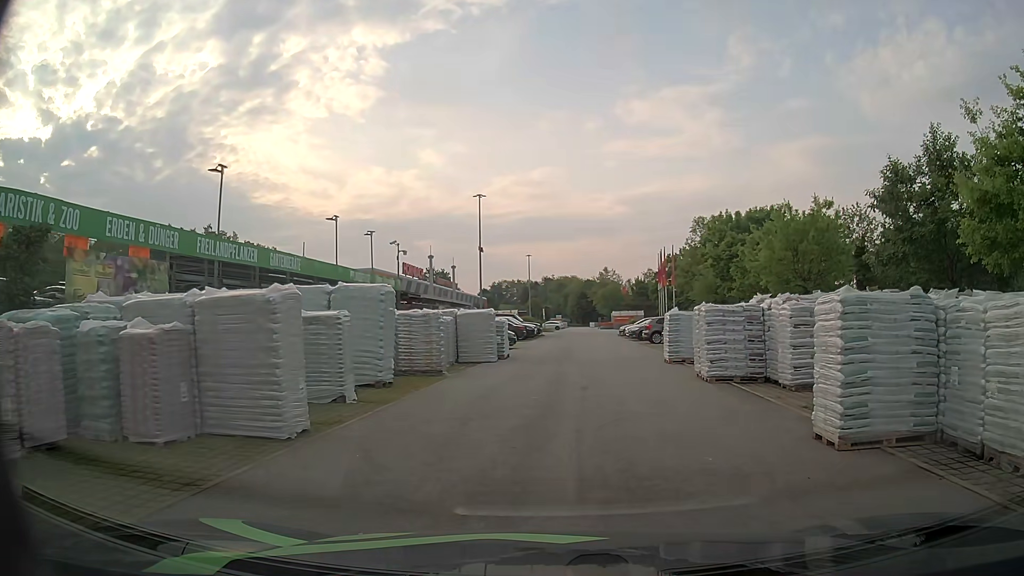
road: service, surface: paved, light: Day
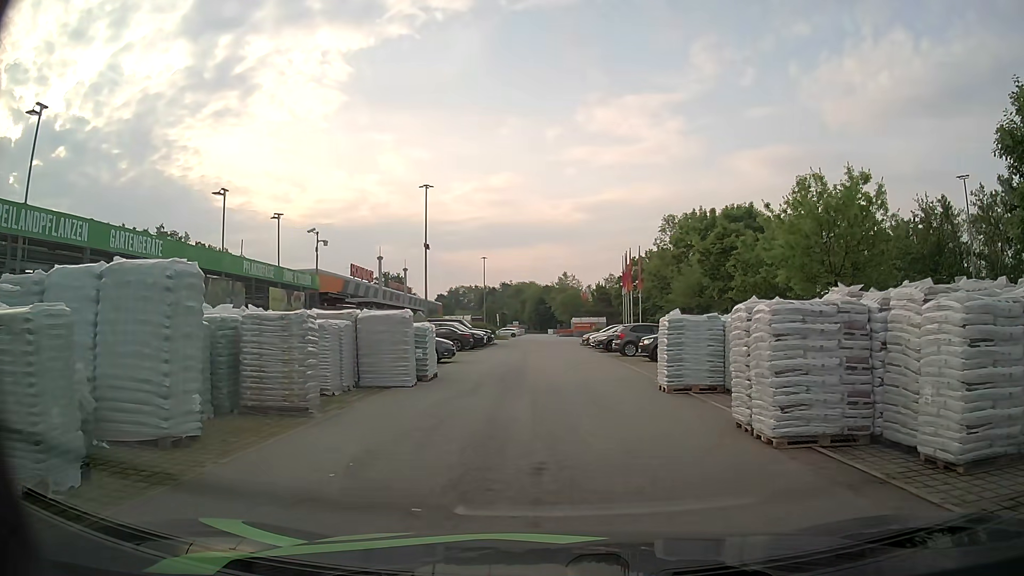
(+0.3, +6.7) m; +4°
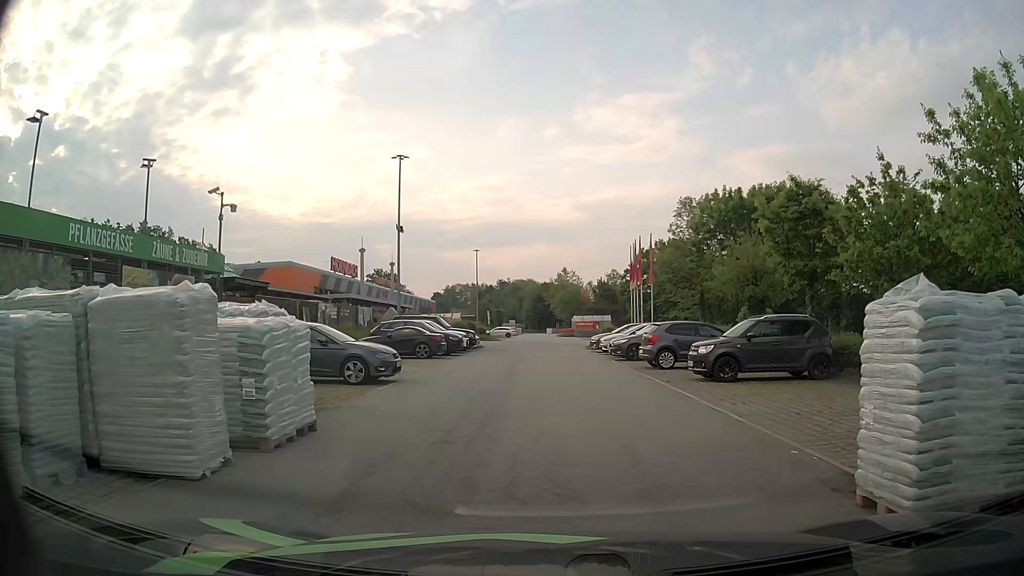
(-0.1, +9.4) m; -1°
